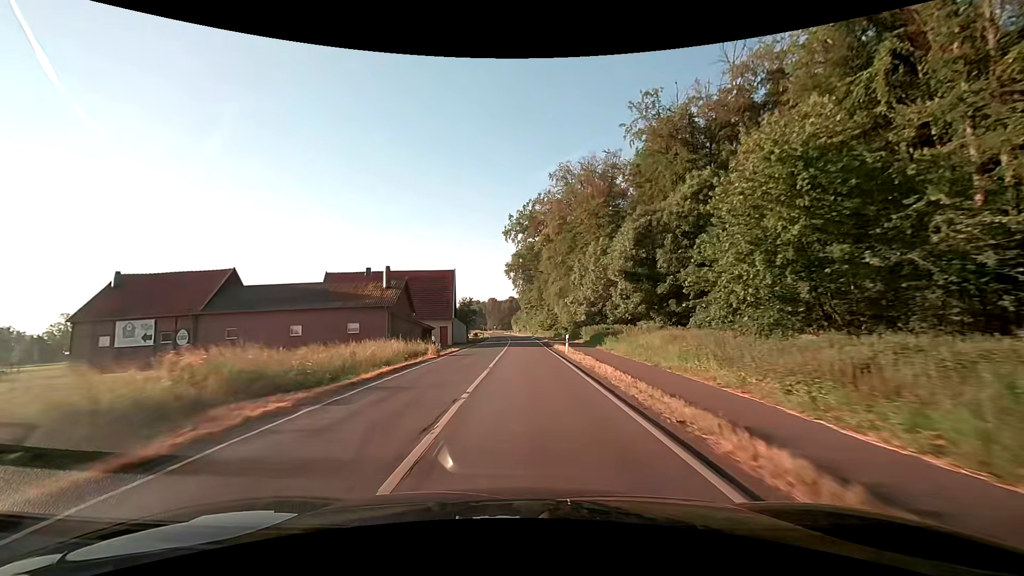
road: secondary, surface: asphalt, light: Day
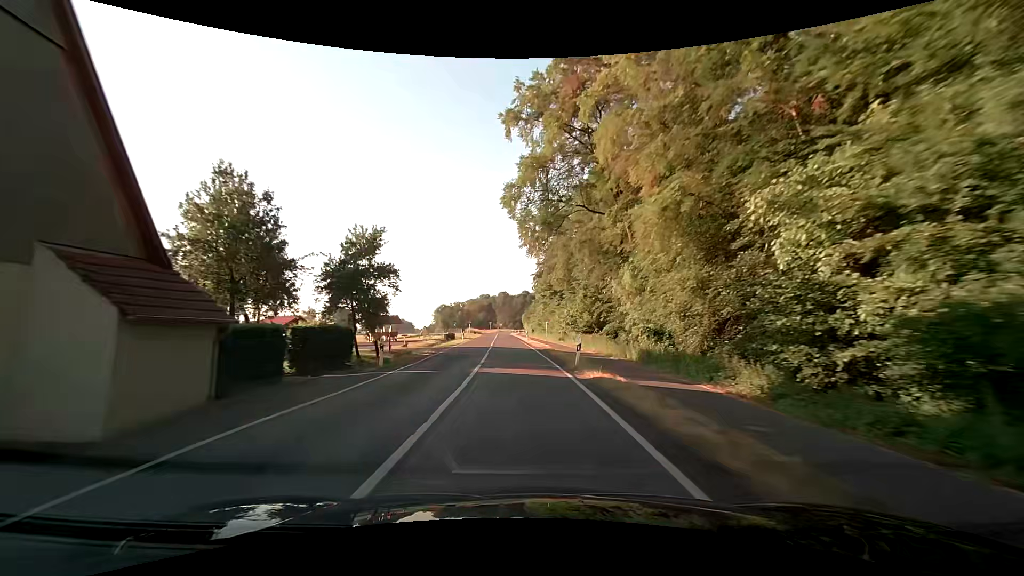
(-0.2, +54.6) m; -2°
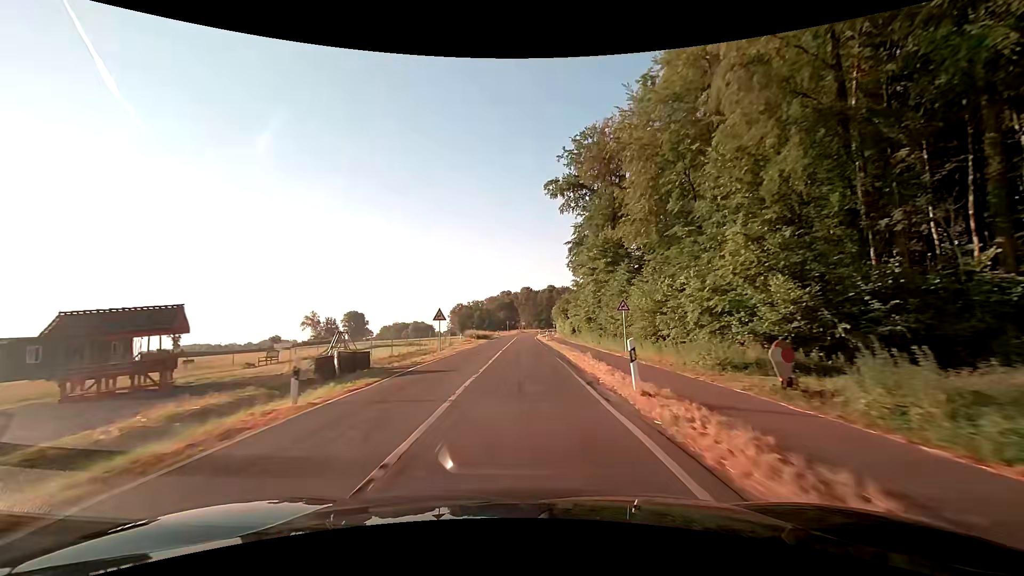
(-1.2, +43.7) m; -3°
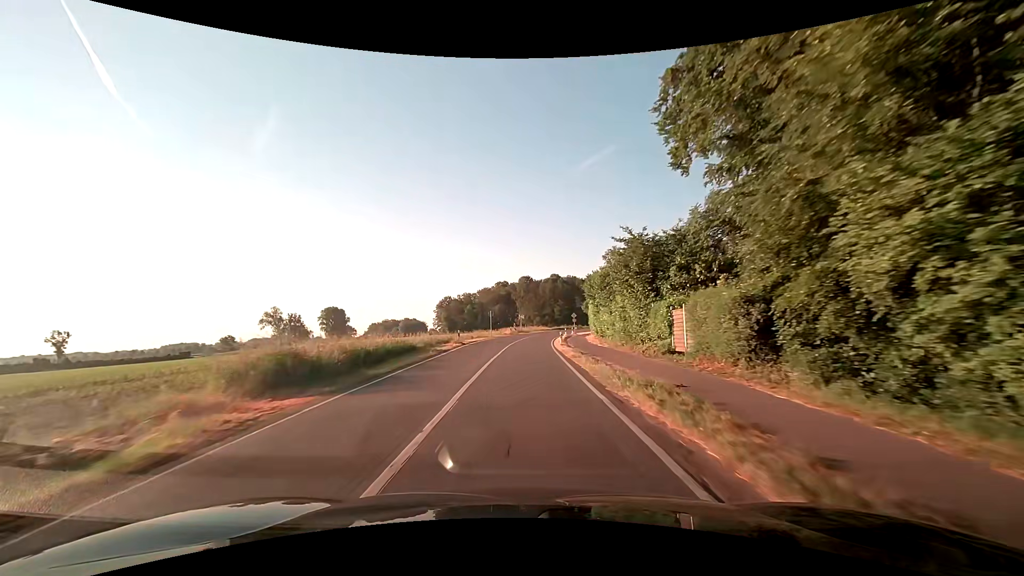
(+0.2, +54.8) m; 0°
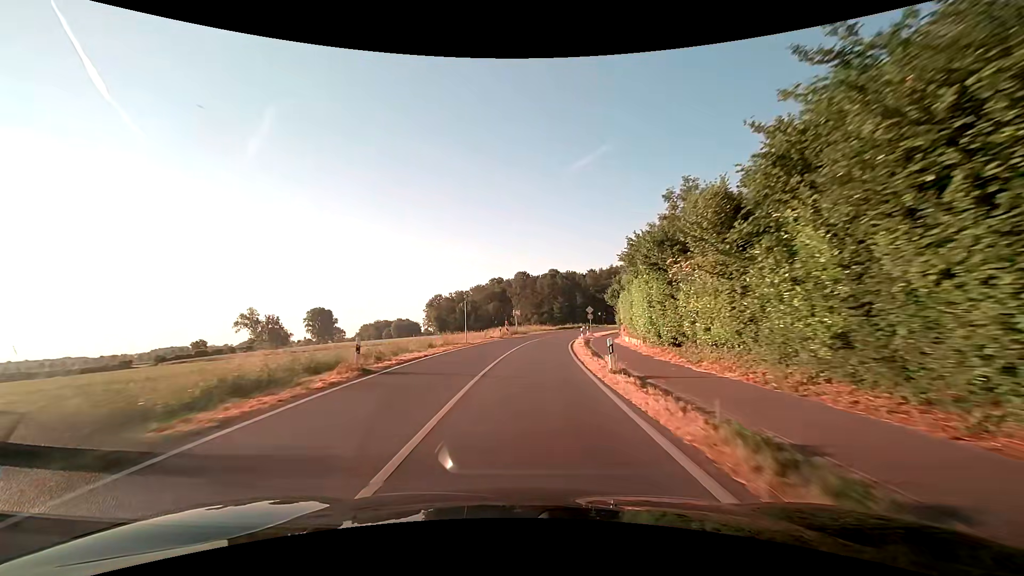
(+0.1, +22.0) m; 0°
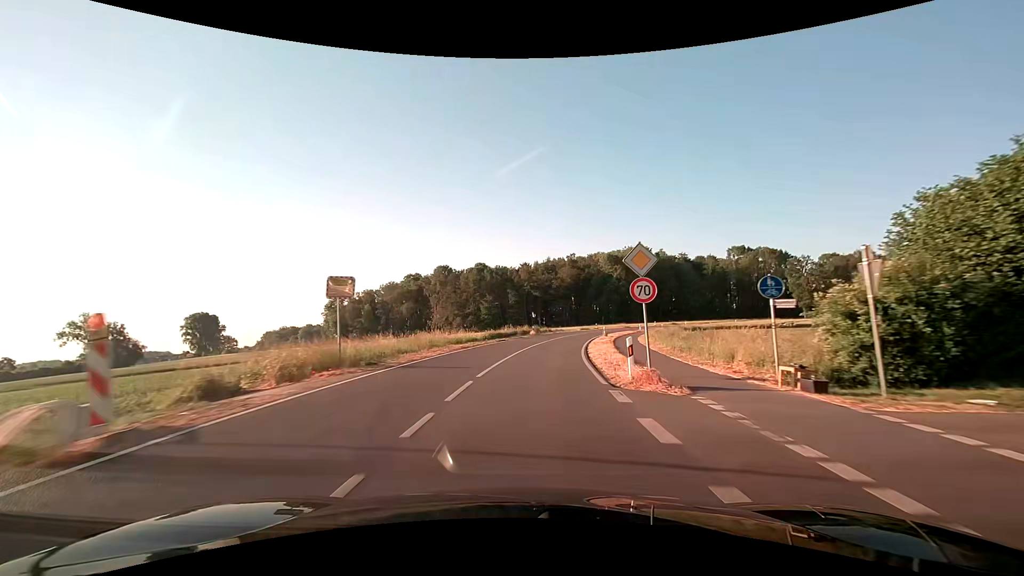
(+2.5, +43.8) m; +8°
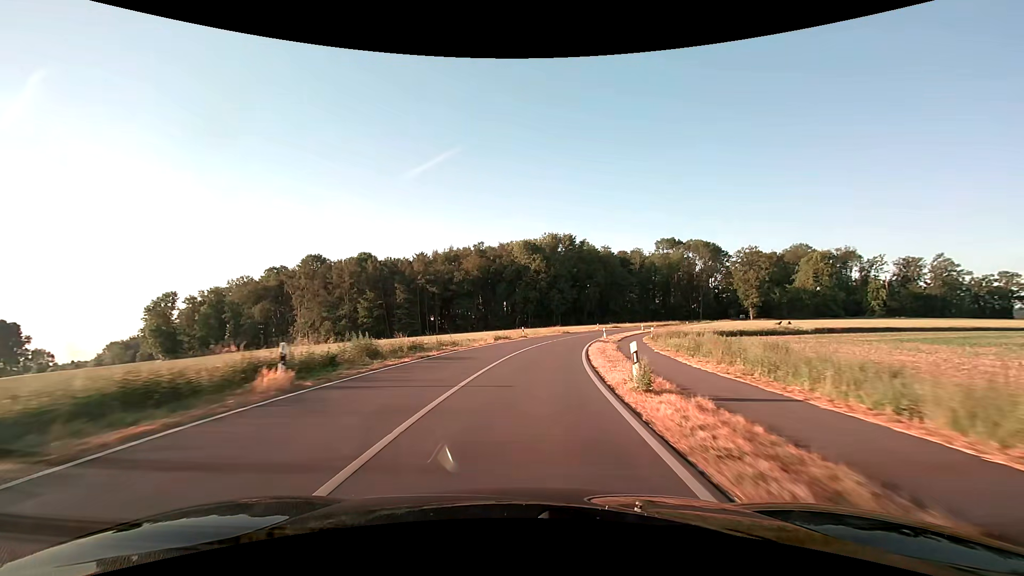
(+3.9, +43.4) m; +10°
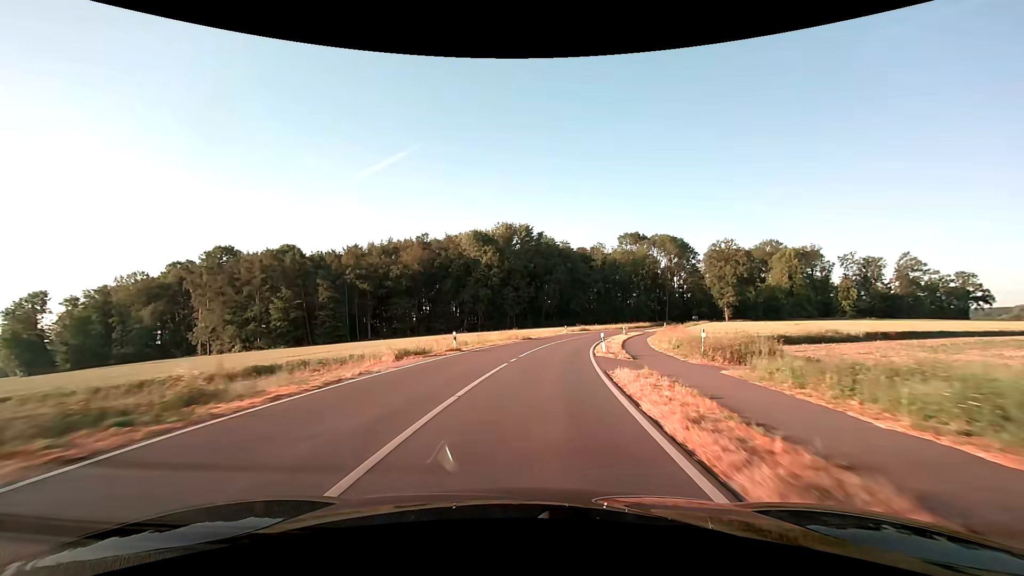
(+1.0, +21.8) m; +5°
(0, +10) (+1, +20) (+2, +30) (+4, +40) (+6, +50) (+8, +59) (+11, +69) (+15, +78) (+19, +87) (+23, +97) m
